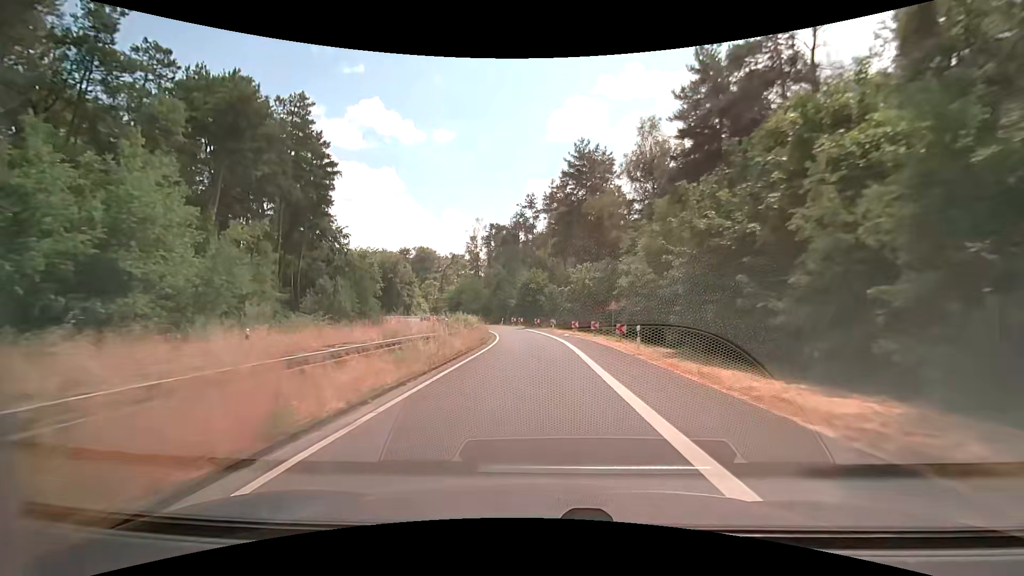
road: secondary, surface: asphalt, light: Day
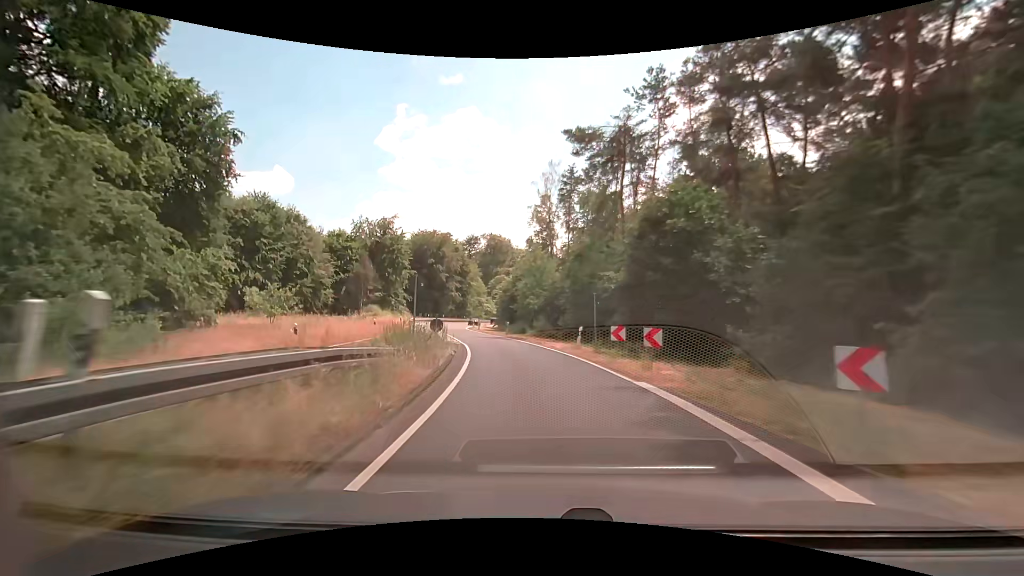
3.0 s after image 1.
(-2.8, +47.1) m; -10°
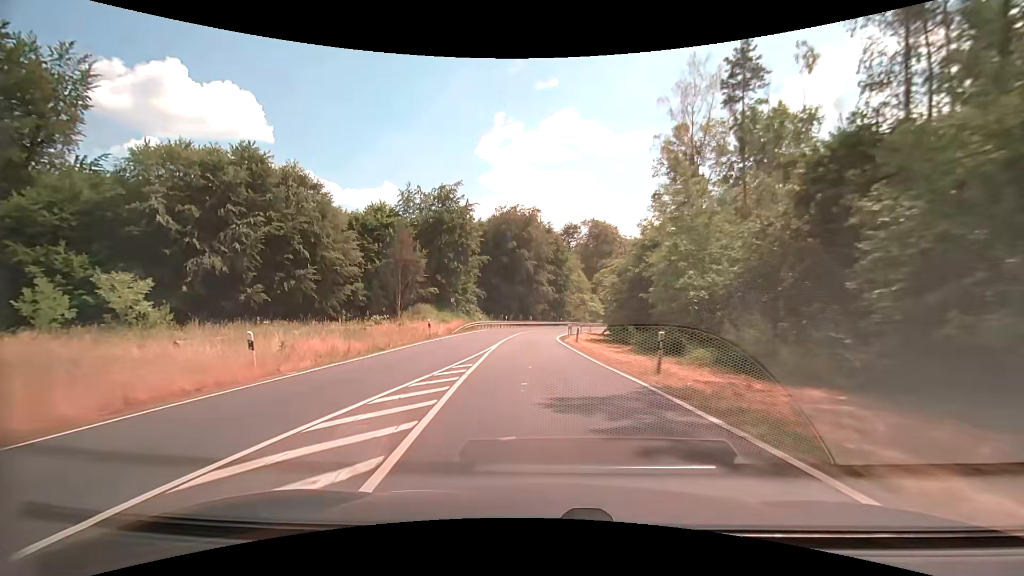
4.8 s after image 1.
(-2.7, +27.4) m; -11°
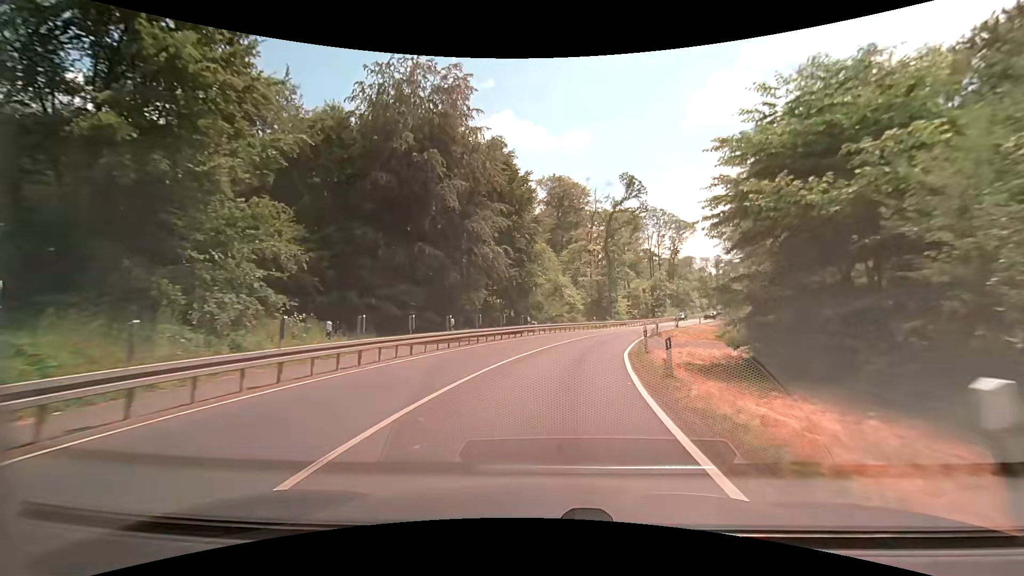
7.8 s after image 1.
(-1.1, +45.0) m; +4°
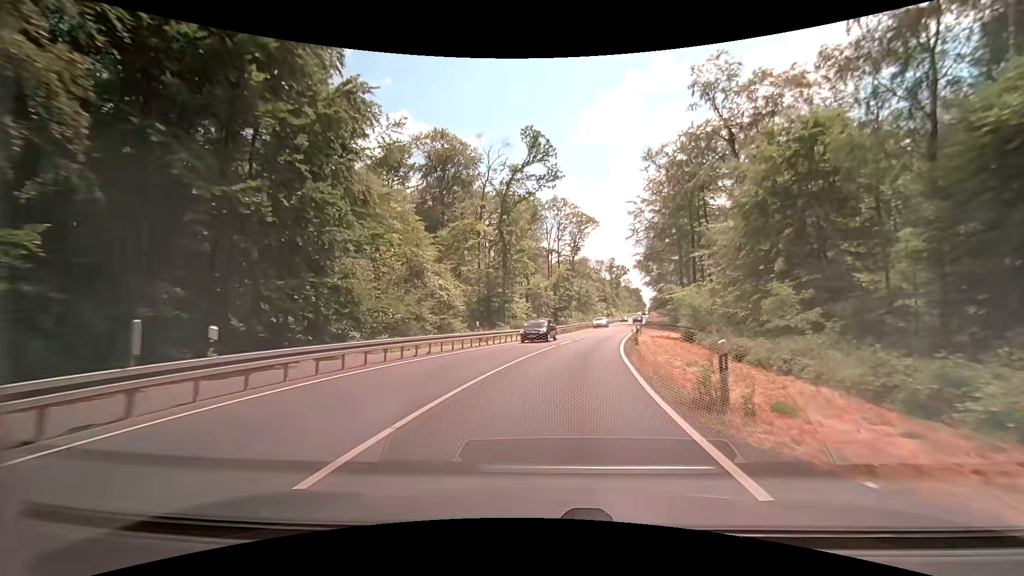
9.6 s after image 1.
(+2.8, +26.6) m; +13°
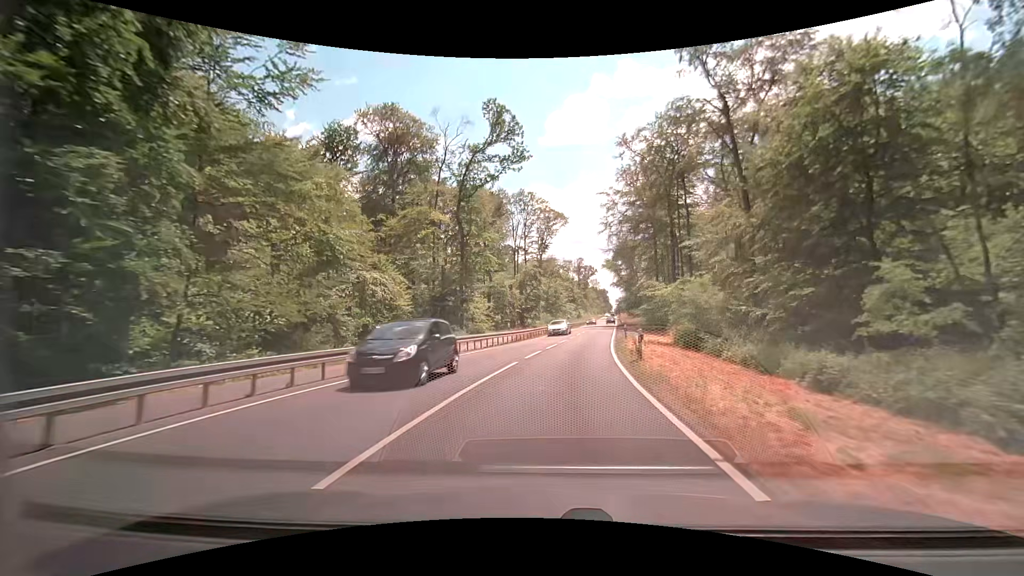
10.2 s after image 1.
(+0.2, +8.9) m; +3°
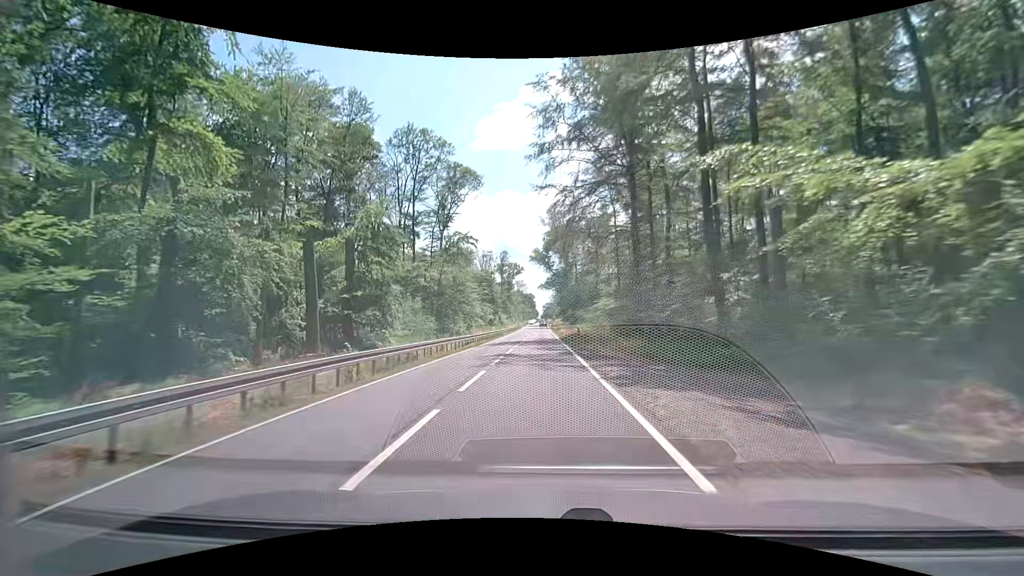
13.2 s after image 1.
(+4.8, +44.2) m; +9°
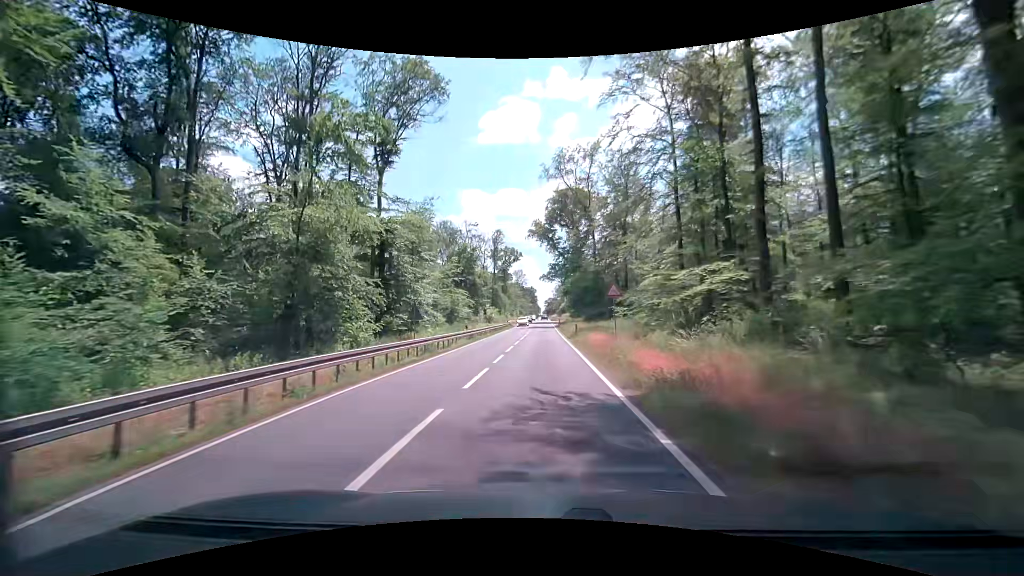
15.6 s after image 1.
(-0.1, +36.3) m; 0°
(0, +10) (0, +20) (0, +30) (0, +40) (0, +50) (0, +60) (0, +70) (-1, +80) (-1, +90) (-1, +100) m
